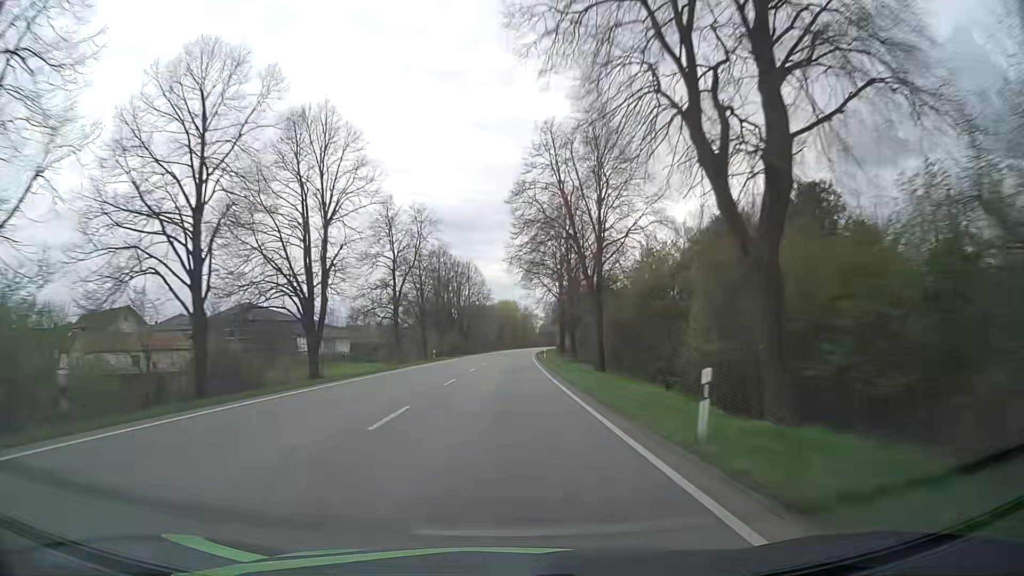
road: primary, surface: asphalt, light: Day
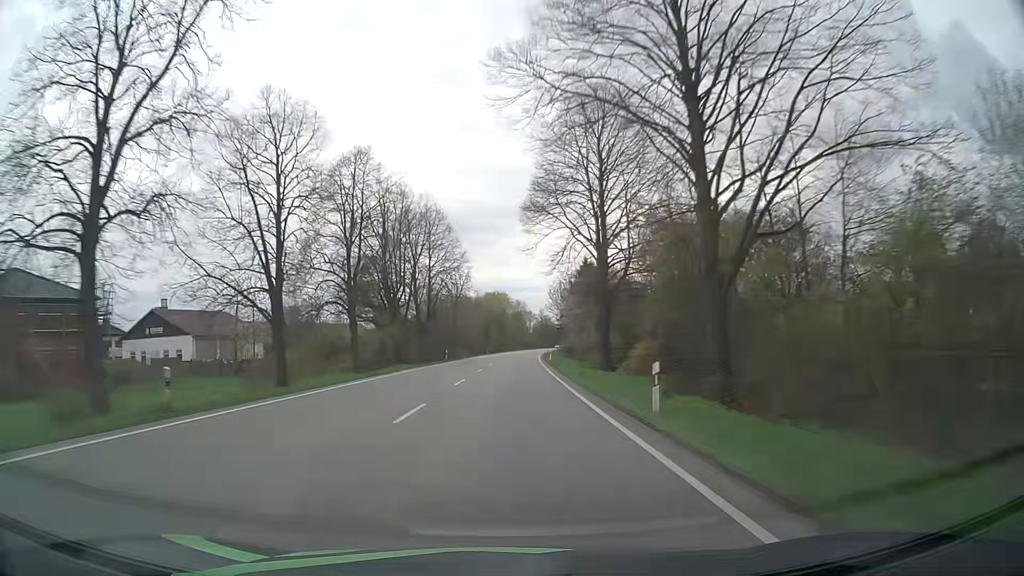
(+0.4, +46.5) m; +1°
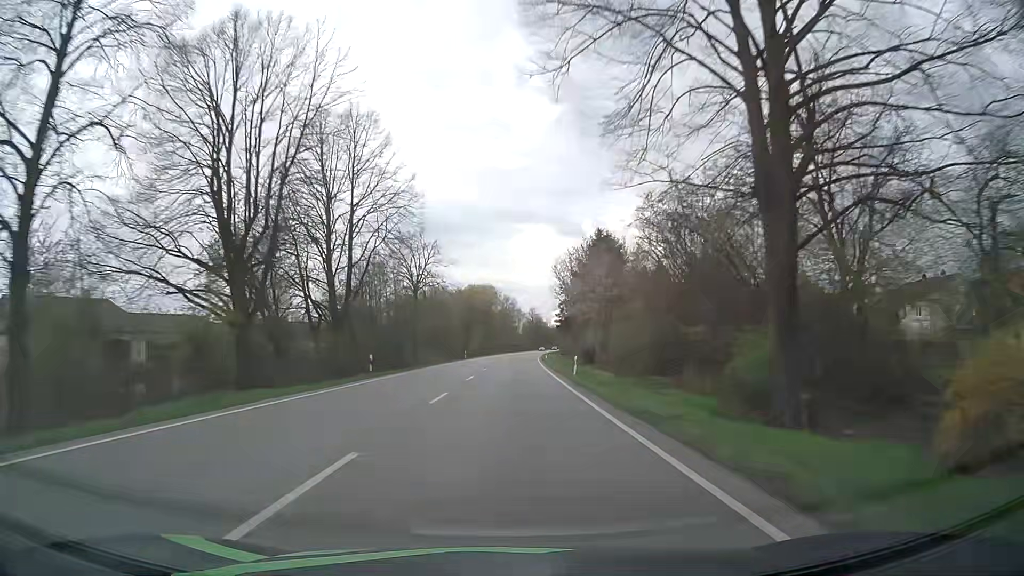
(+0.3, +31.0) m; +1°
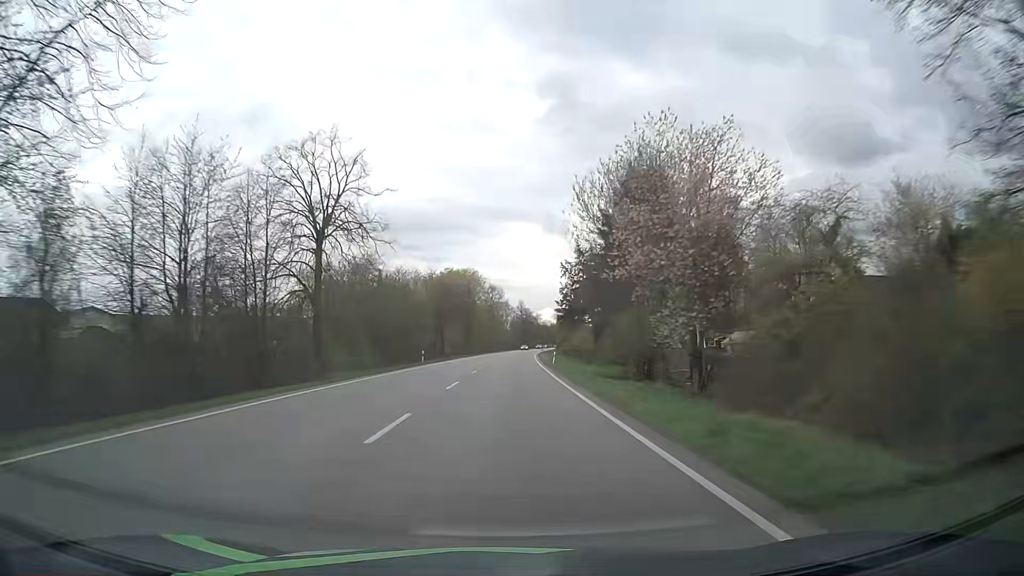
(+0.3, +31.0) m; +1°
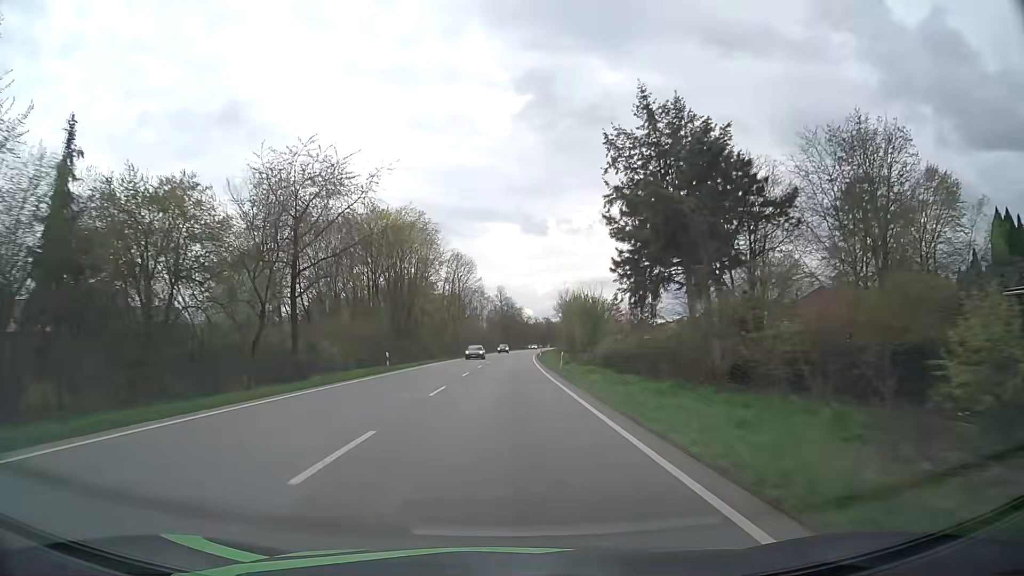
(+0.9, +62.0) m; +2°
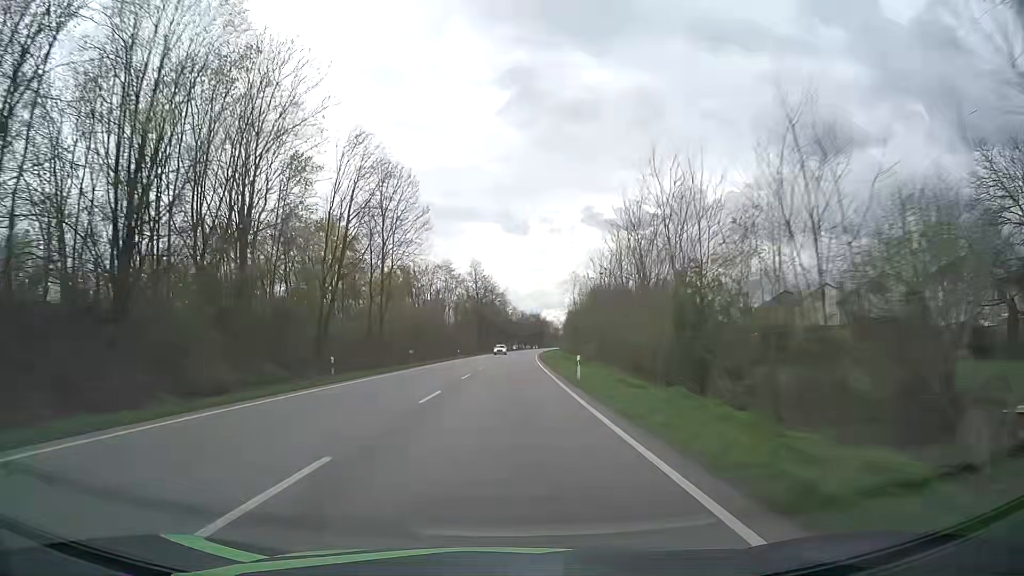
(+0.8, +62.1) m; +2°
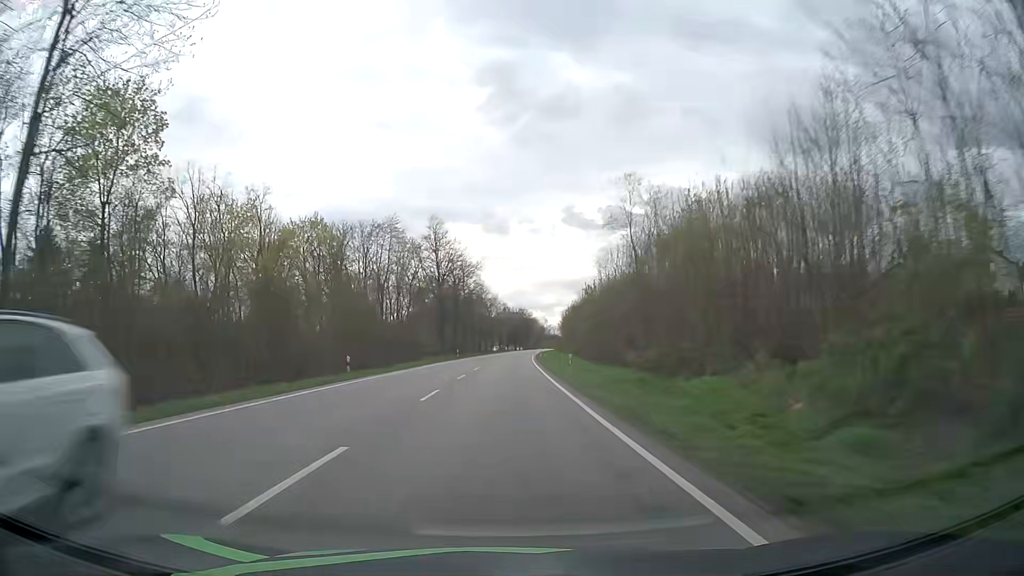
(+0.6, +46.6) m; +2°
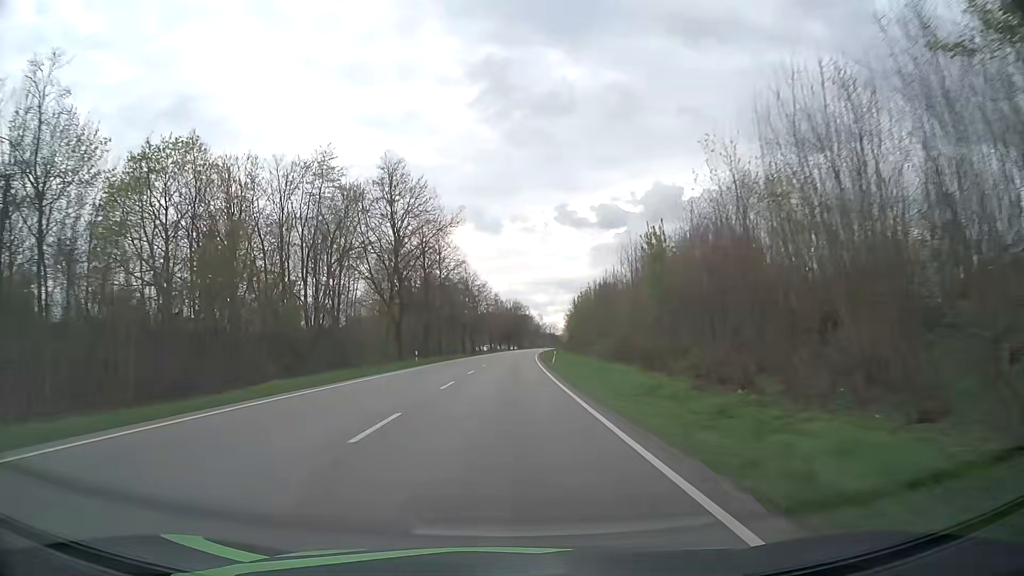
(+0.1, +31.1) m; +1°
(0, +10) (0, +20) (0, +30) (0, +40) (+1, +50) (+1, +60) (+1, +70) (+1, +80) (+2, +90) (+2, +100) m
